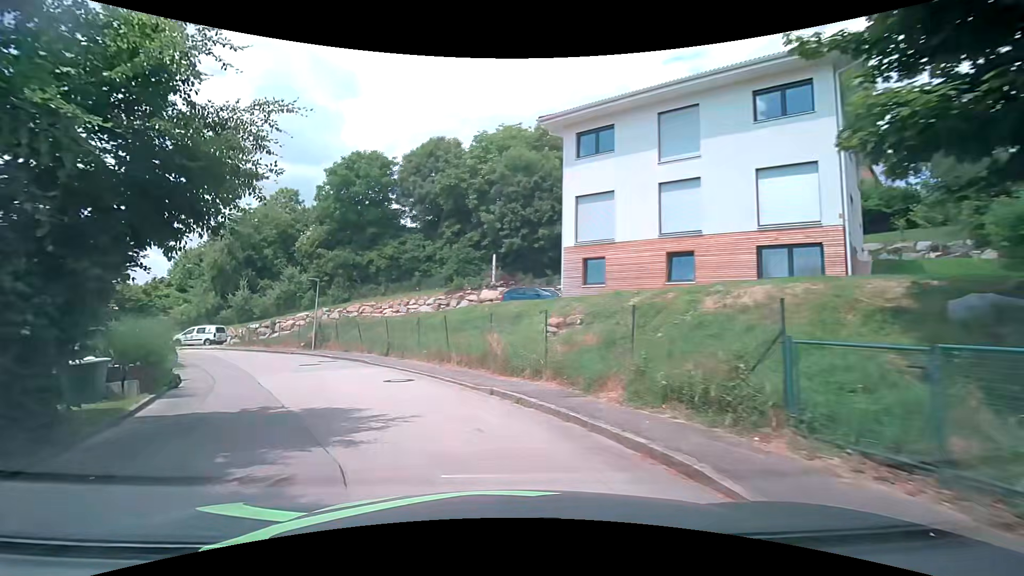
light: Day
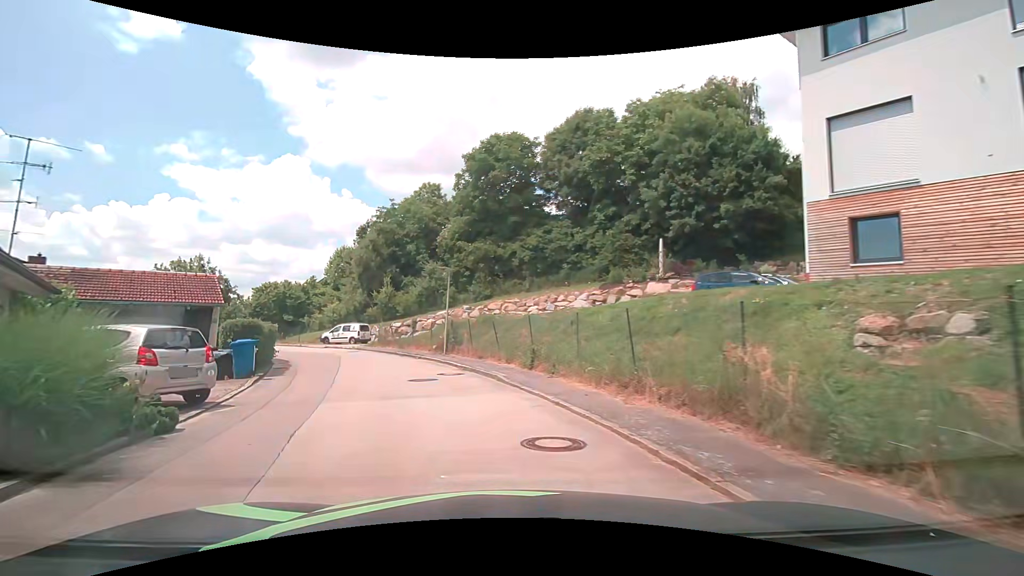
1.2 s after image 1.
(-1.0, +7.3) m; -14°
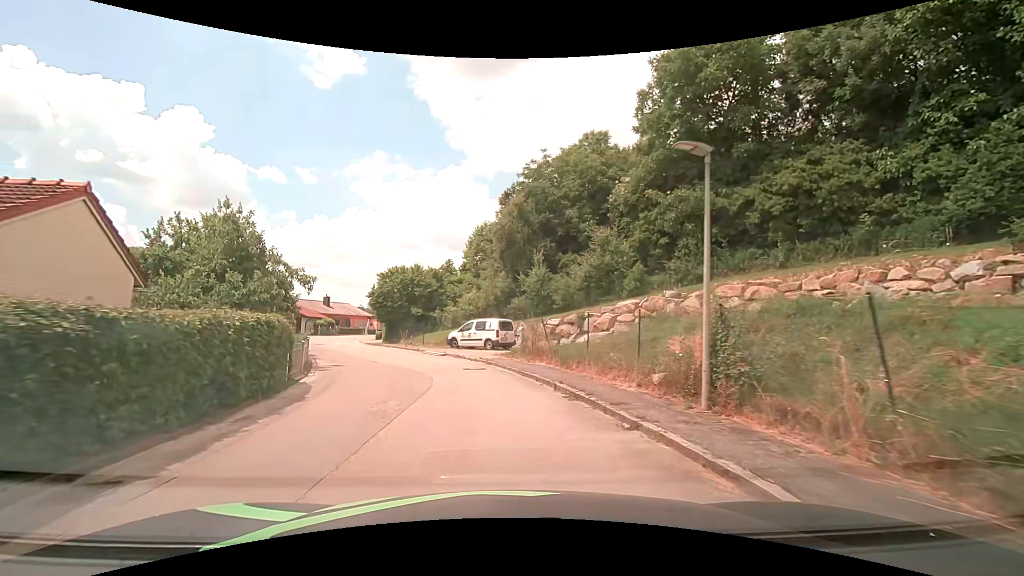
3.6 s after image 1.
(-3.5, +15.8) m; -20°
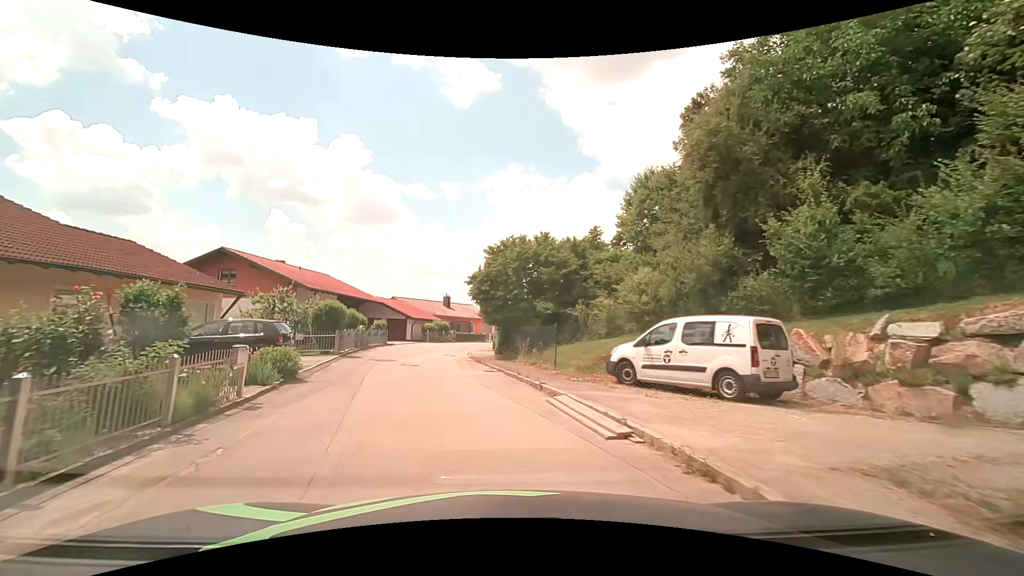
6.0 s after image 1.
(-2.1, +17.0) m; -16°
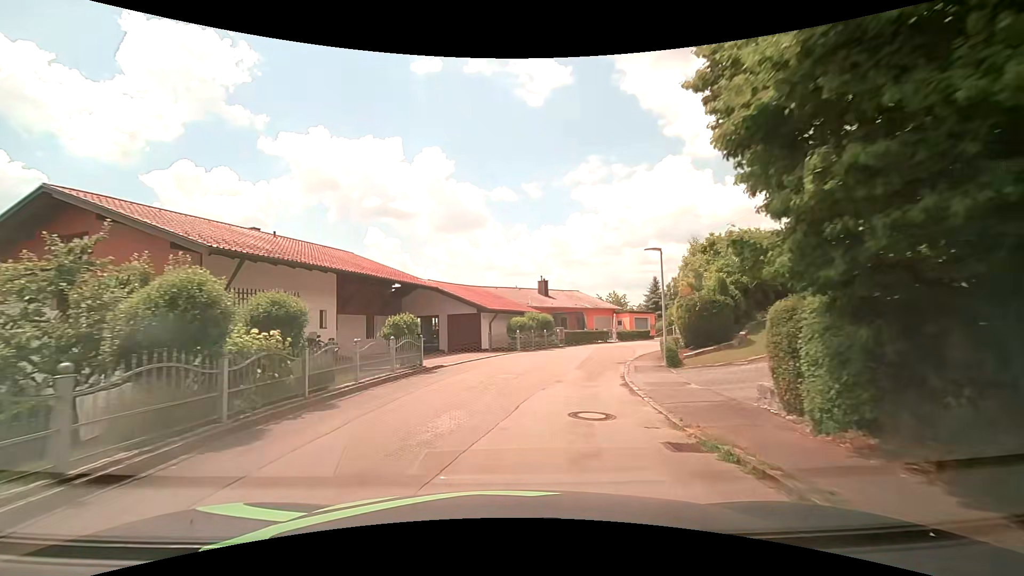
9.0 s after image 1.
(-2.7, +22.0) m; -11°
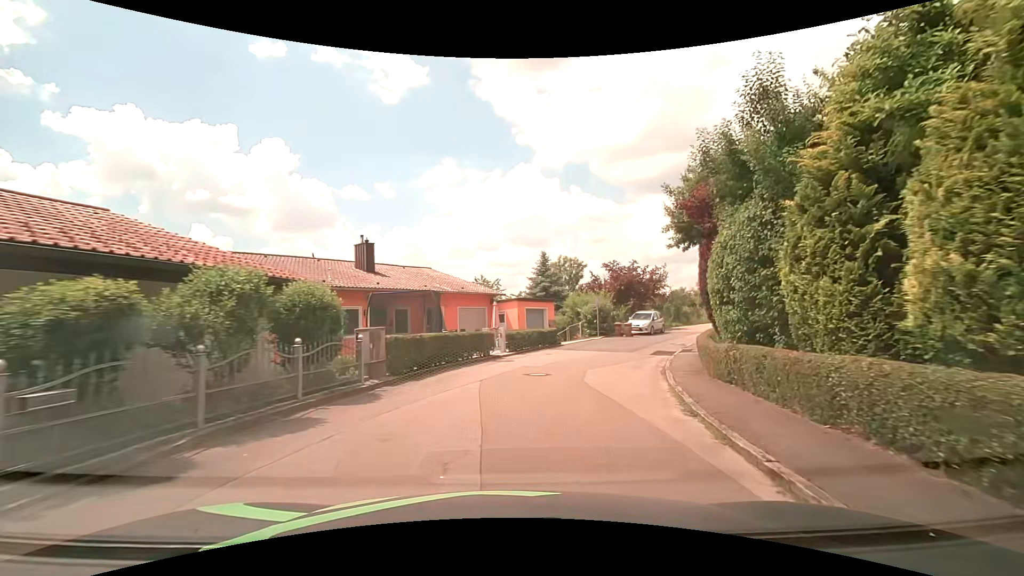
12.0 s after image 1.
(+2.7, +22.2) m; +16°
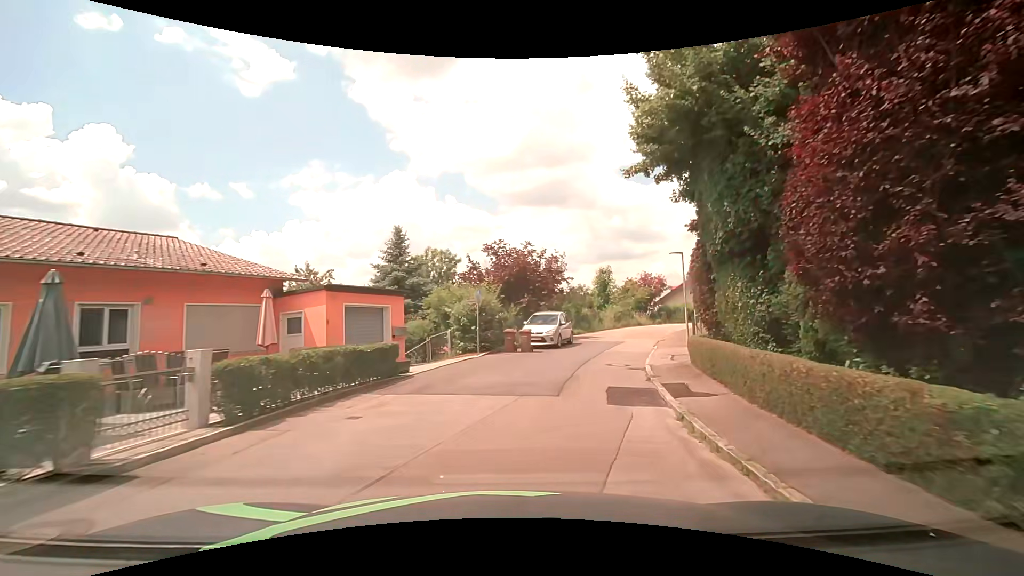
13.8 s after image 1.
(+1.7, +13.2) m; +14°
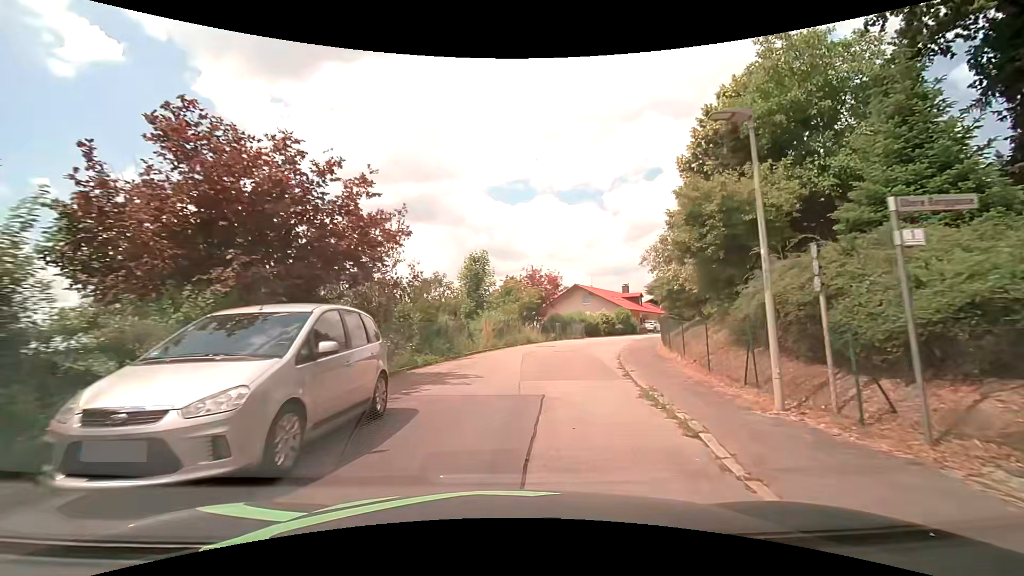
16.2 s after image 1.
(+2.7, +17.4) m; +15°
(+1, +10) (+2, +20) (+5, +29) (+9, +39) (+14, +47) (+19, +56) (+25, +64) (+31, +72) (+39, +79) (+46, +85) m
